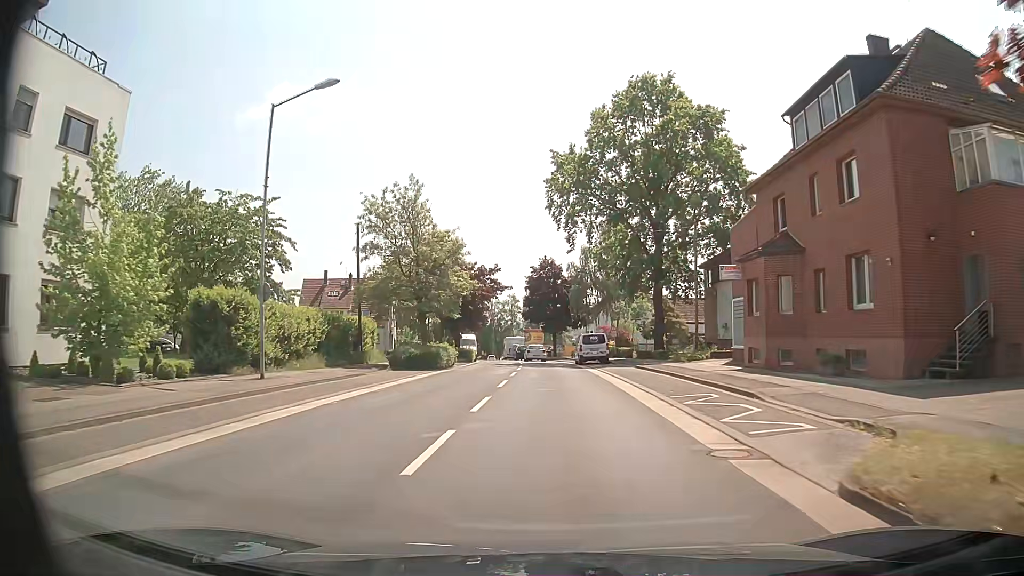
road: secondary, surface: asphalt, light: Day
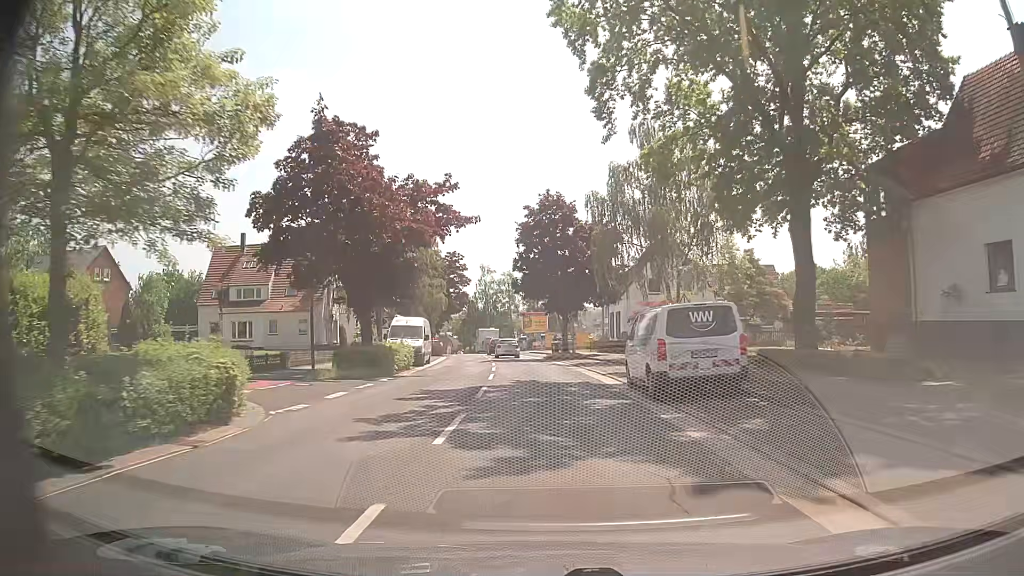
(-0.2, +28.5) m; -1°
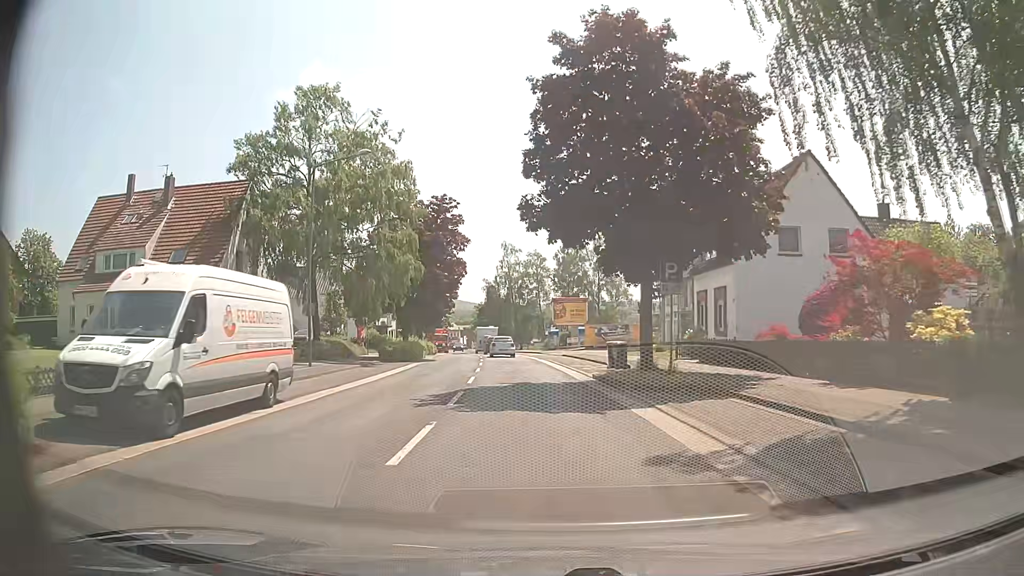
(-0.5, +26.0) m; -2°
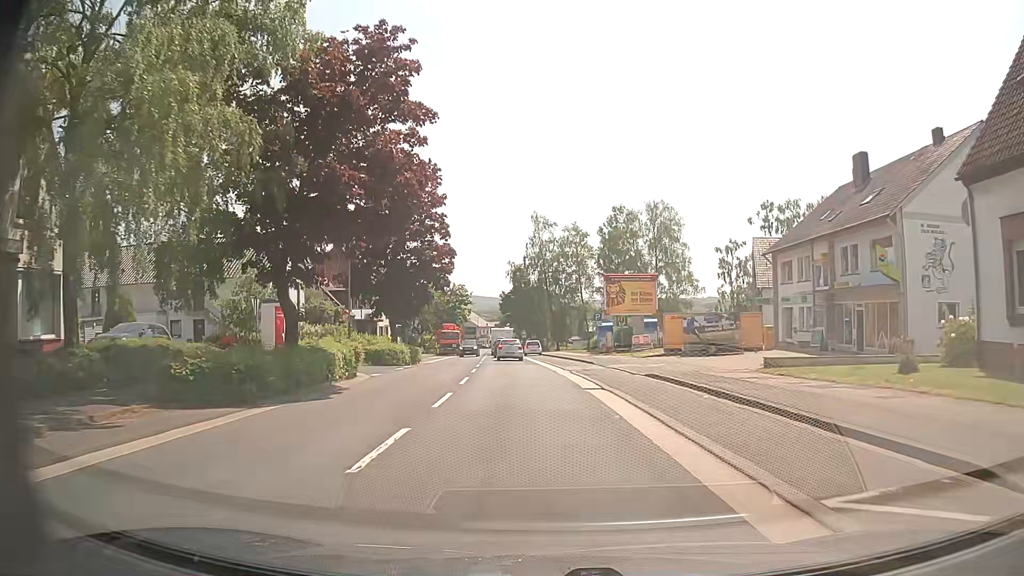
(-1.0, +25.4) m; -4°
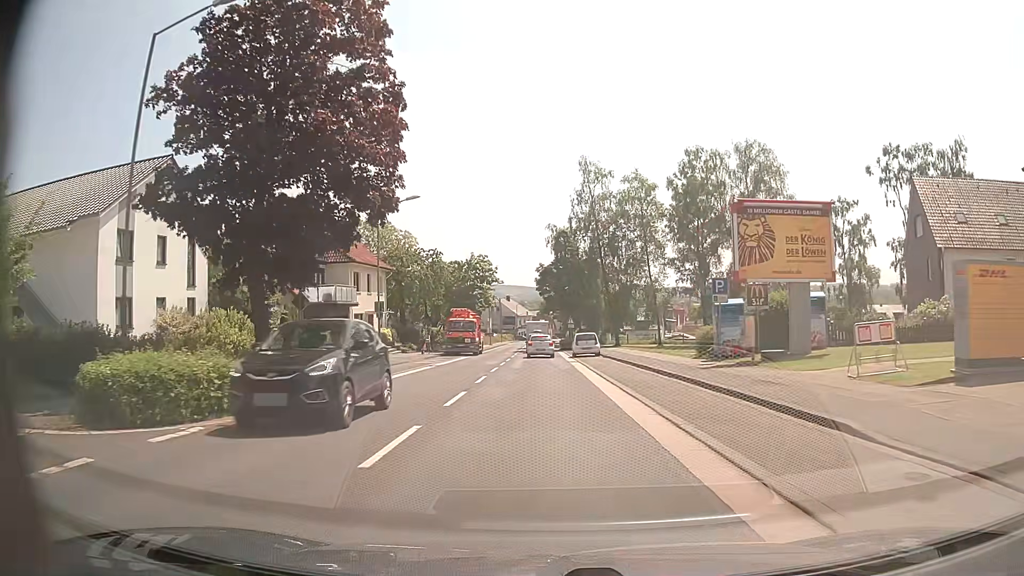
(-0.9, +24.7) m; -4°
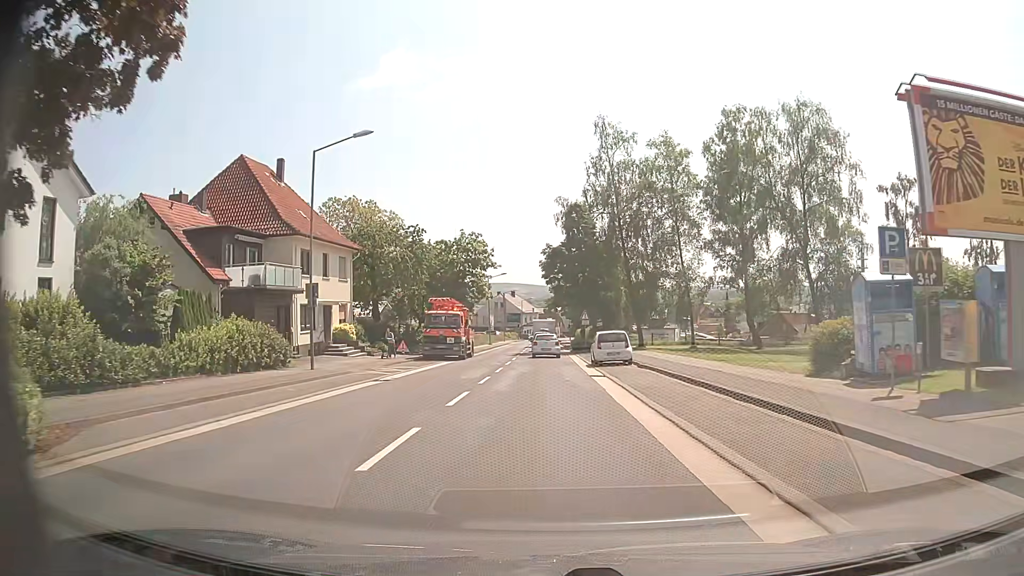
(-0.1, +12.6) m; 0°
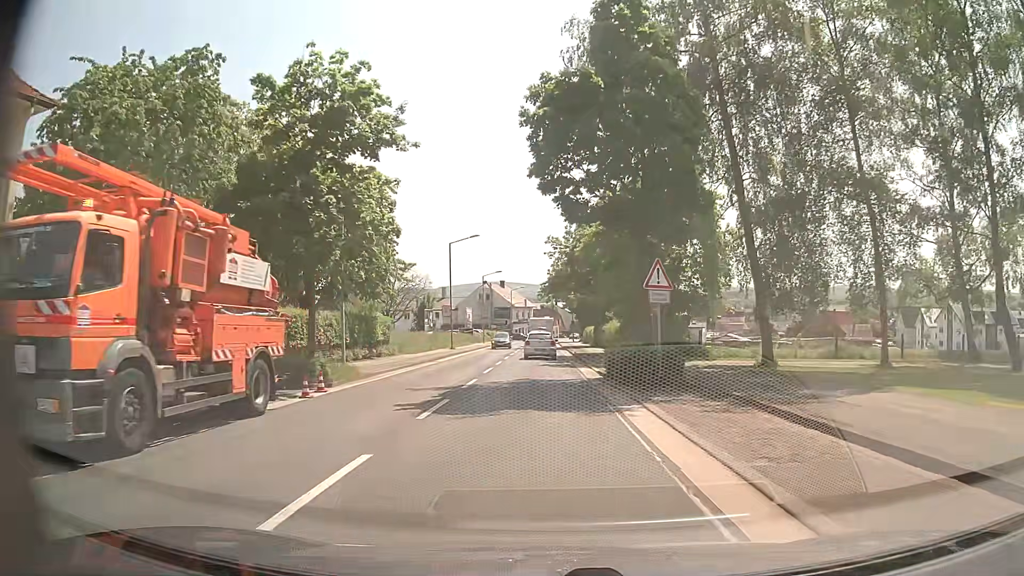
(-0.2, +33.1) m; 0°
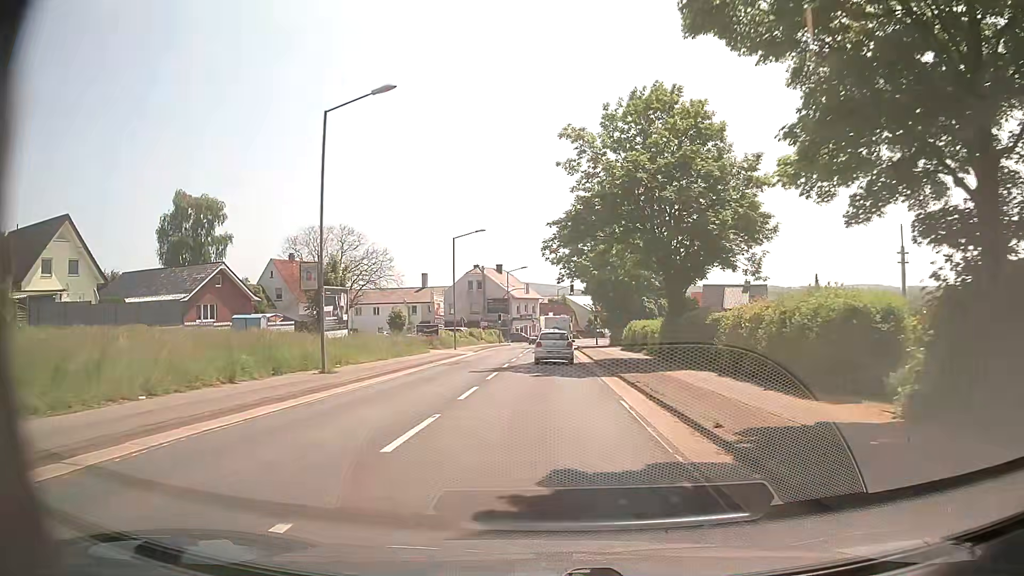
(-0.3, +33.9) m; -1°
(0, +10) (0, +20) (0, +30) (0, +40) (0, +50) (+1, +60) (+1, +70) (+2, +80) (+4, +90) (+6, +100) m
